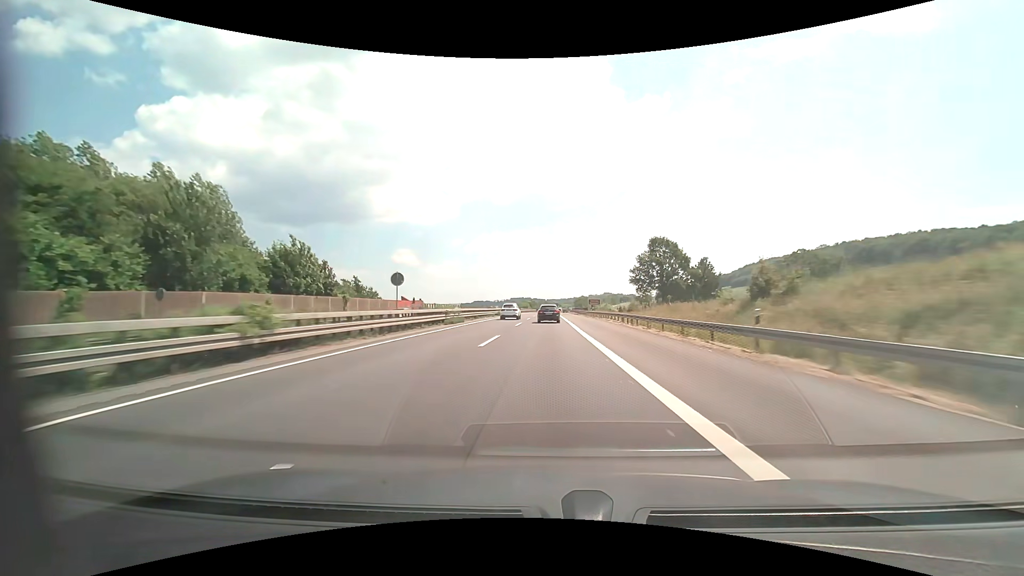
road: motorway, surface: asphalt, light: Day
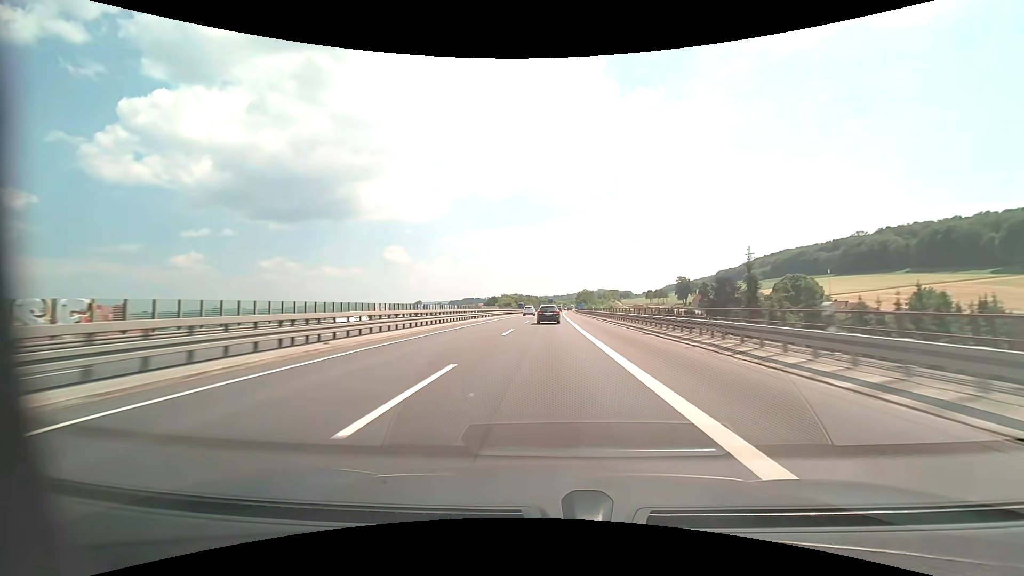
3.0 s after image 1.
(+0.8, +102.0) m; +1°
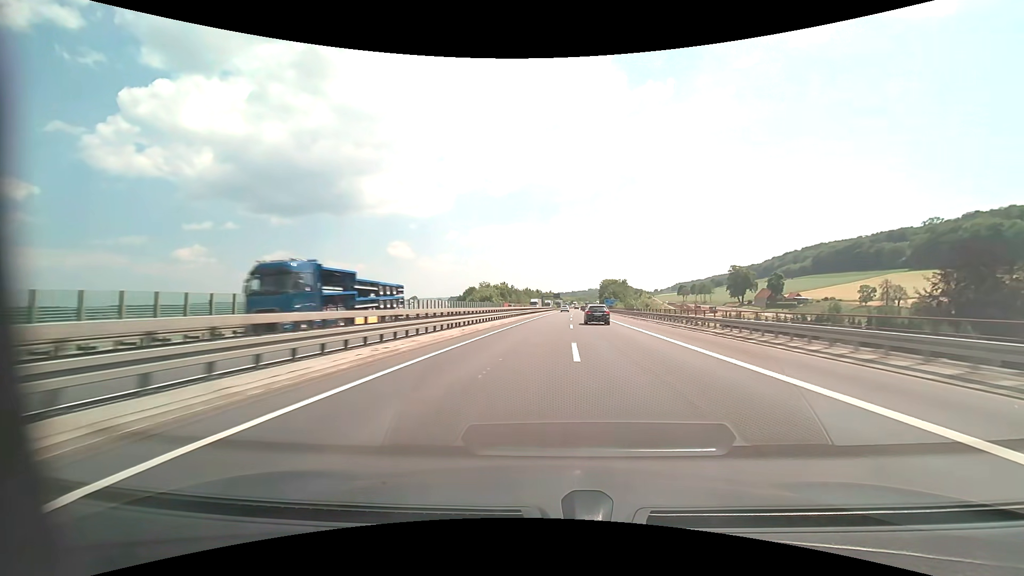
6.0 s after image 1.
(-0.6, +102.1) m; -1°
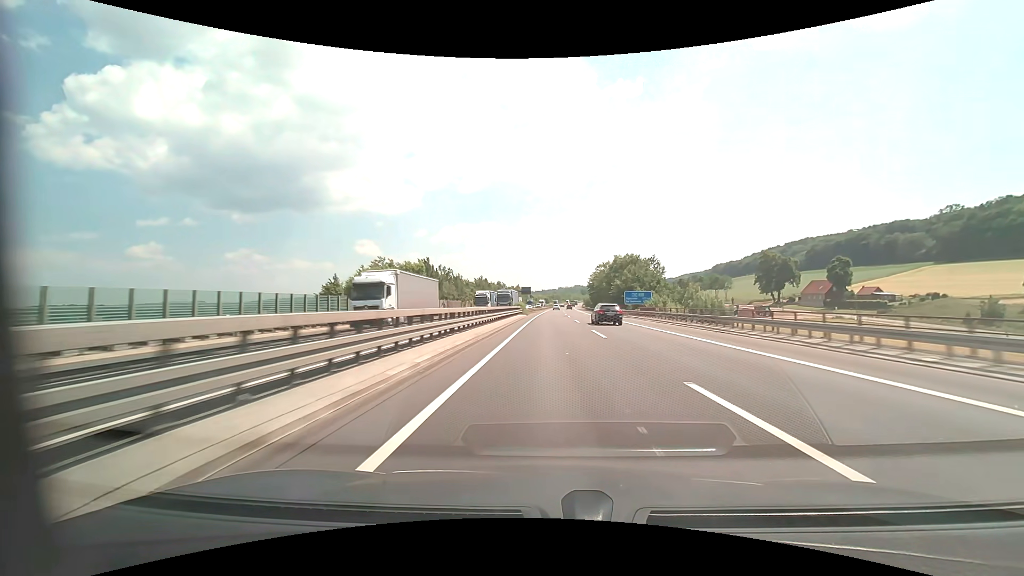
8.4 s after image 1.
(+2.1, +82.1) m; +4°
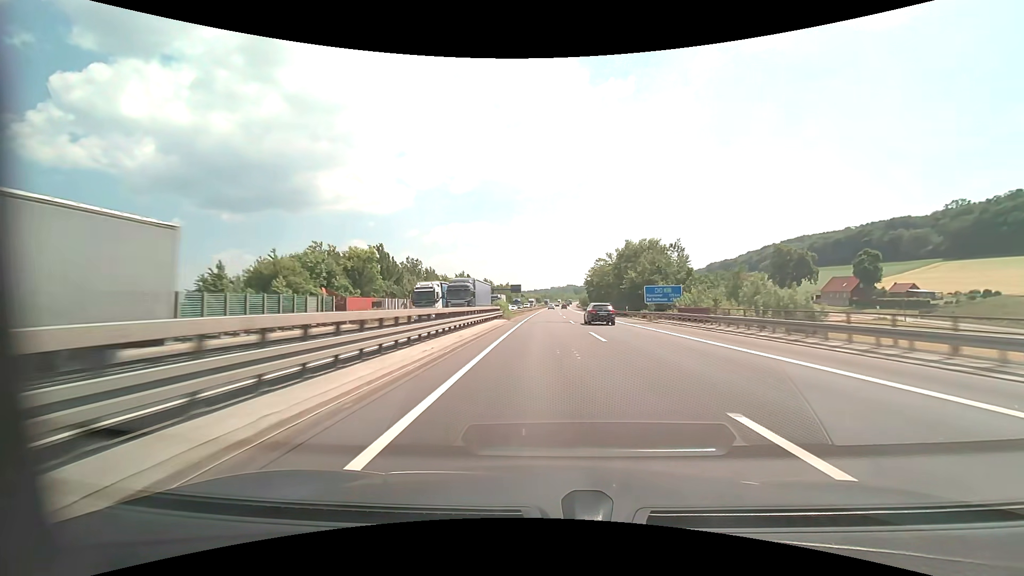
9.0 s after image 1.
(+0.2, +20.6) m; +1°
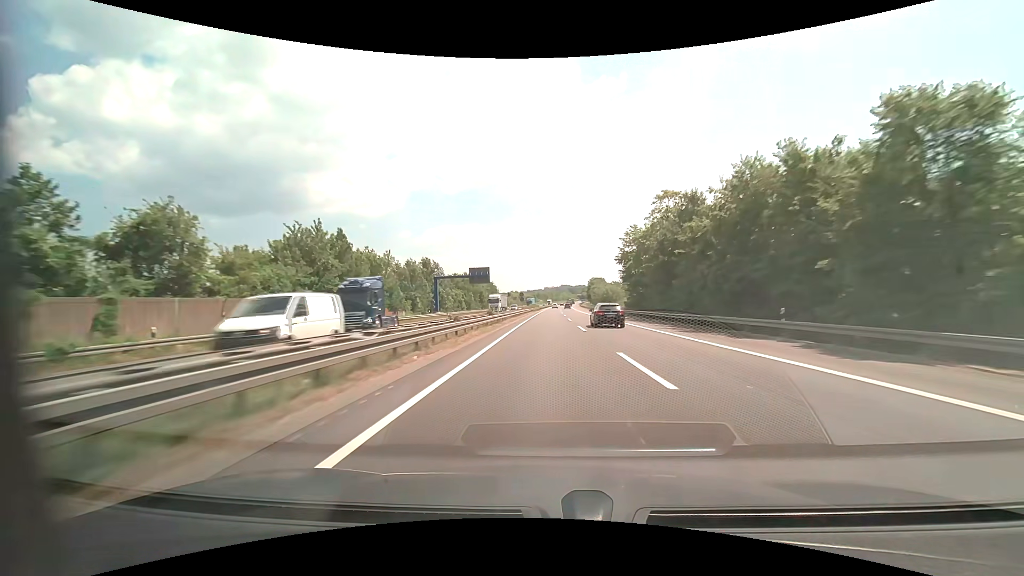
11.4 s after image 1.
(+0.5, +83.0) m; +1°
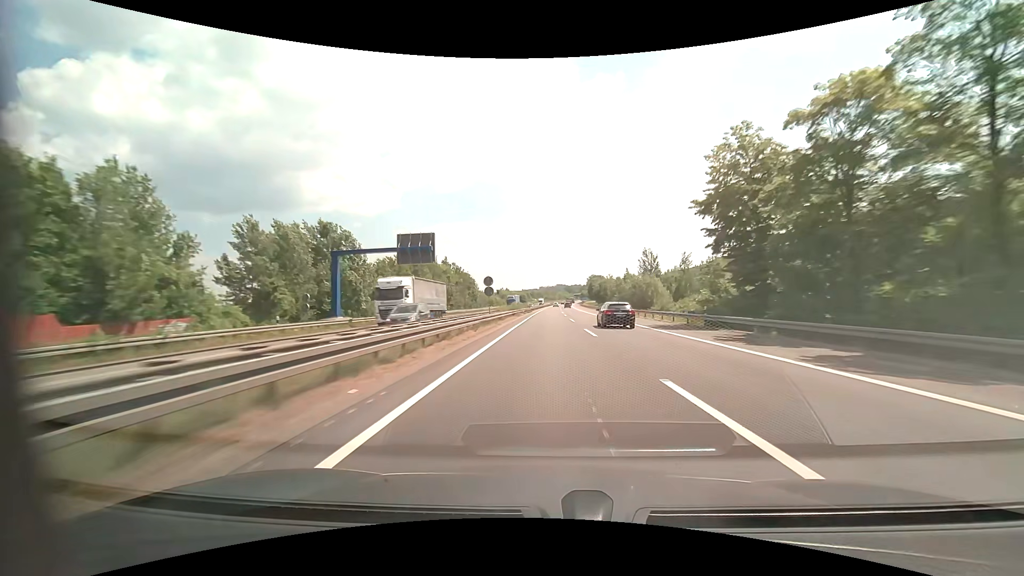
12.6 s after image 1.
(+0.1, +41.7) m; 0°
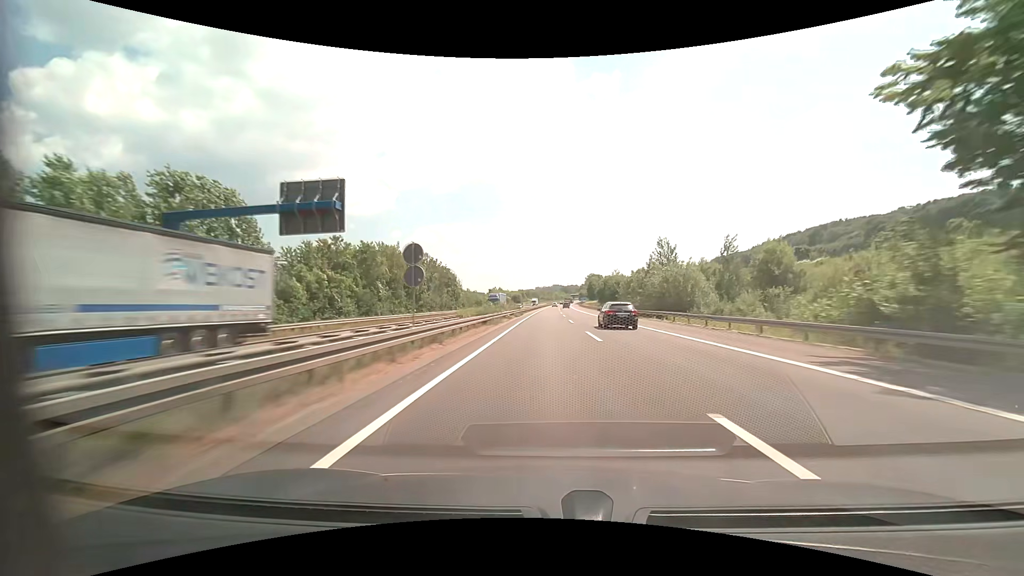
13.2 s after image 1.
(+0.1, +20.9) m; 0°
(0, +10) (0, +20) (0, +30) (0, +40) (0, +50) (0, +60) (+1, +70) (+1, +80) (+1, +90) (+1, +100) m
